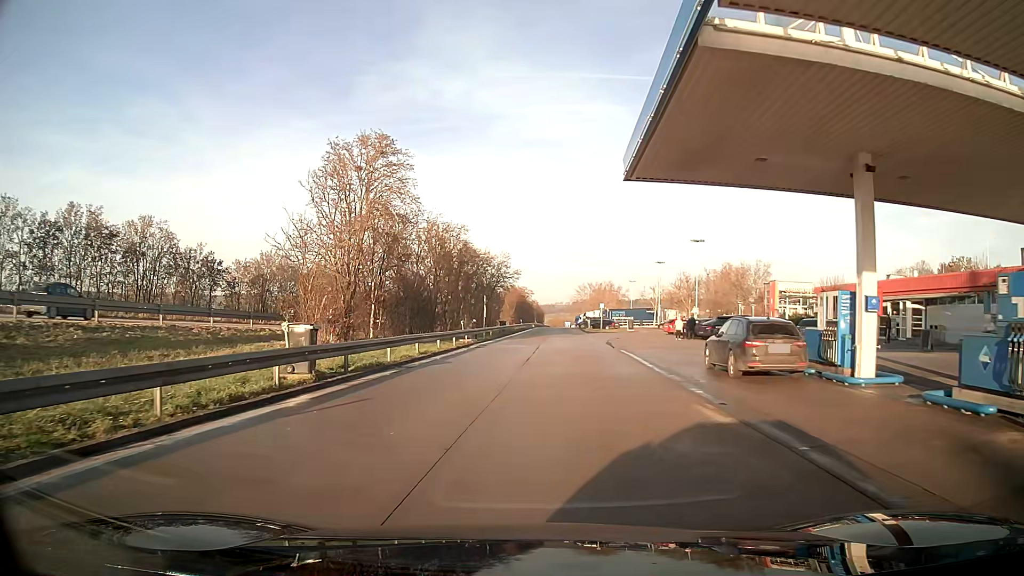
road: service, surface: asphalt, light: Day
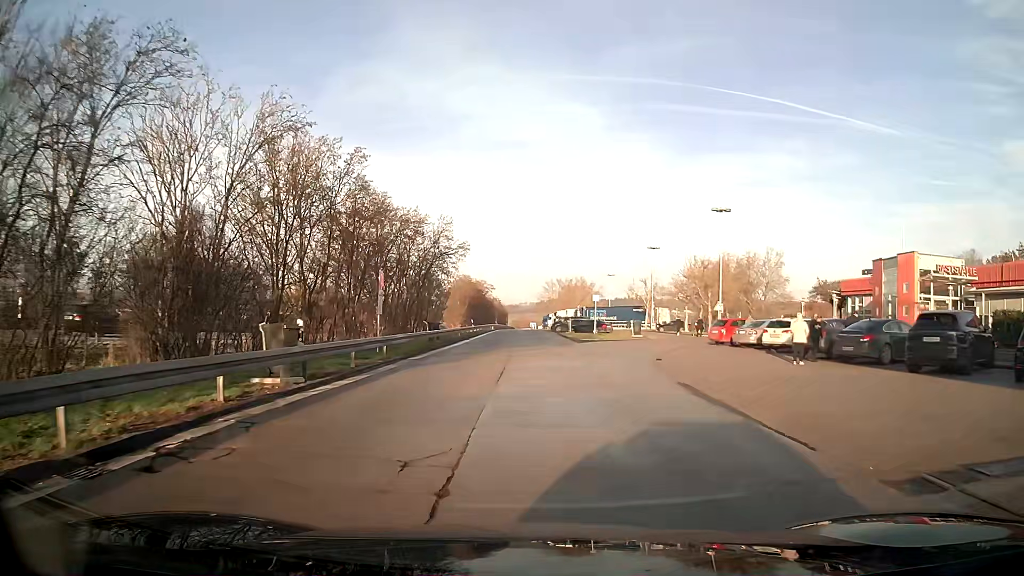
(+0.7, +26.2) m; +3°
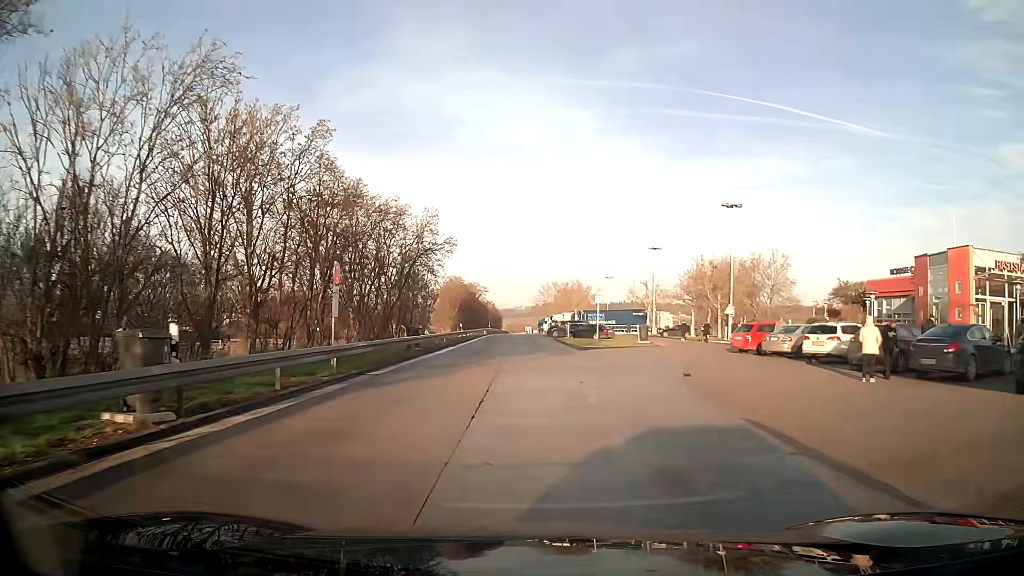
(0.0, +5.1) m; 0°
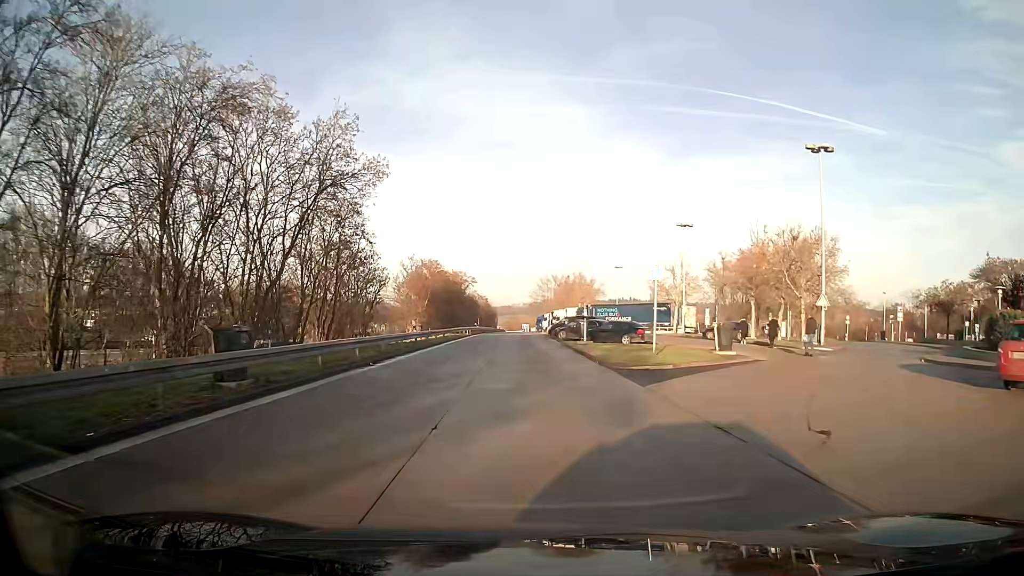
(+0.1, +20.0) m; 0°
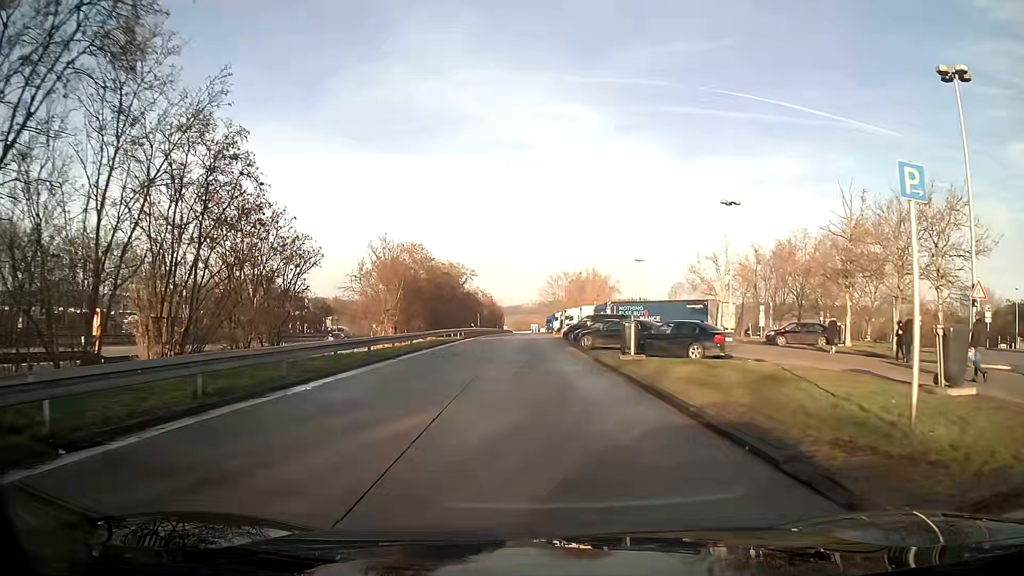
(-0.1, +14.7) m; -1°
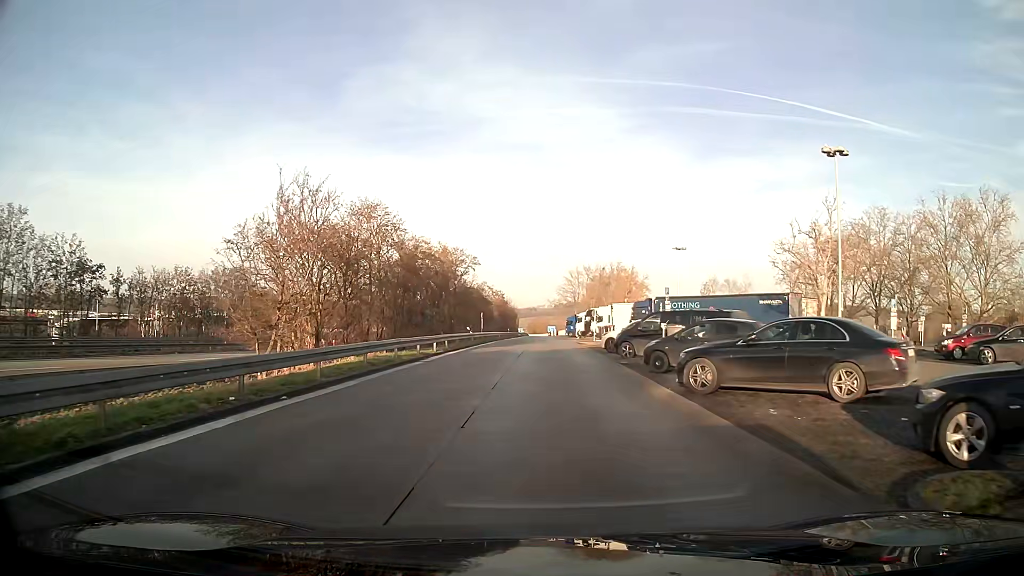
(-0.3, +19.5) m; -1°
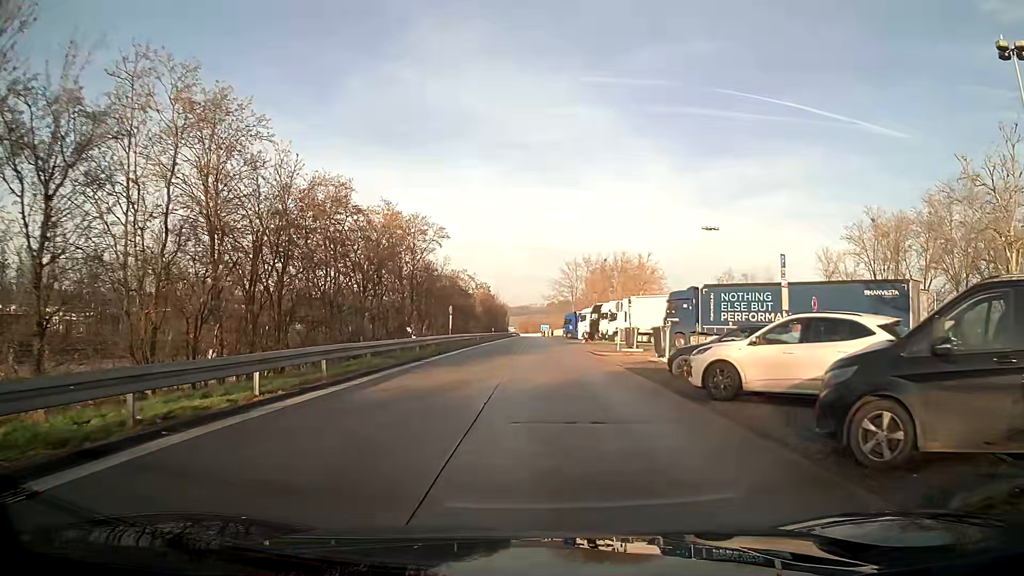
(+0.1, +19.7) m; +1°
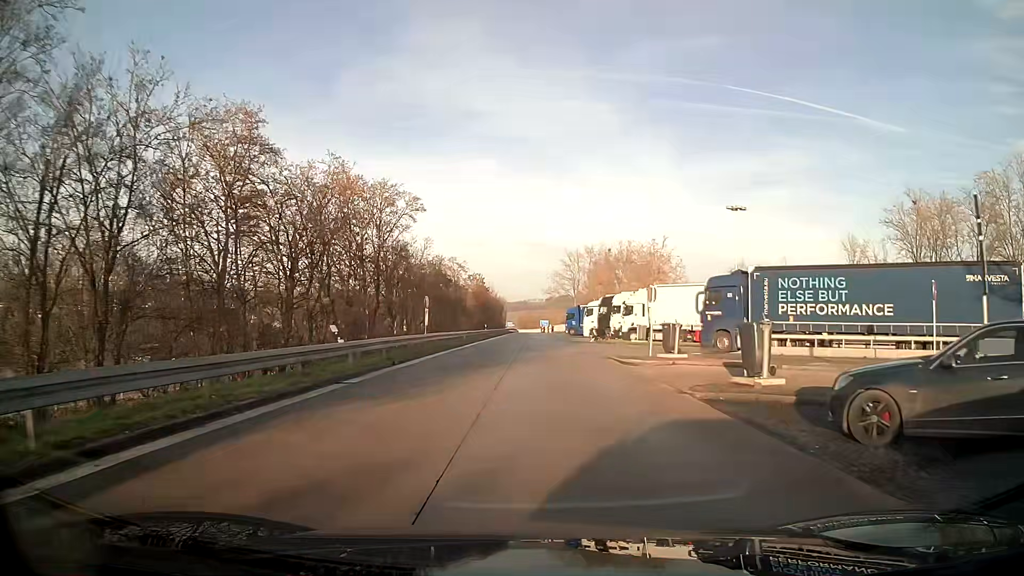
(0.0, +10.0) m; 0°
(0, +10) (0, +20) (0, +30) (0, +40) (0, +50) (0, +60) (0, +70) (0, +80) (0, +90) (-1, +100) m
